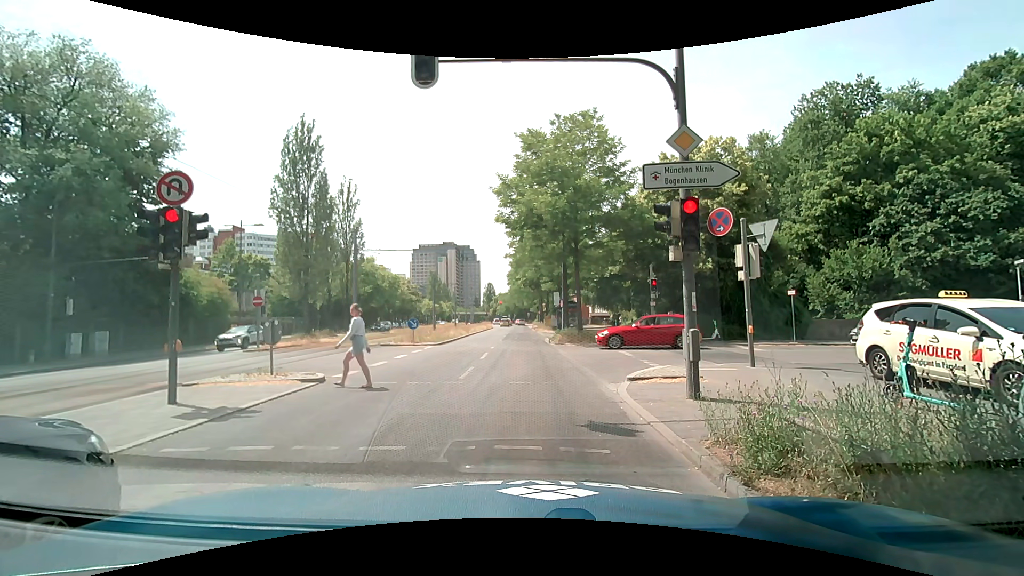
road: secondary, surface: asphalt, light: Day
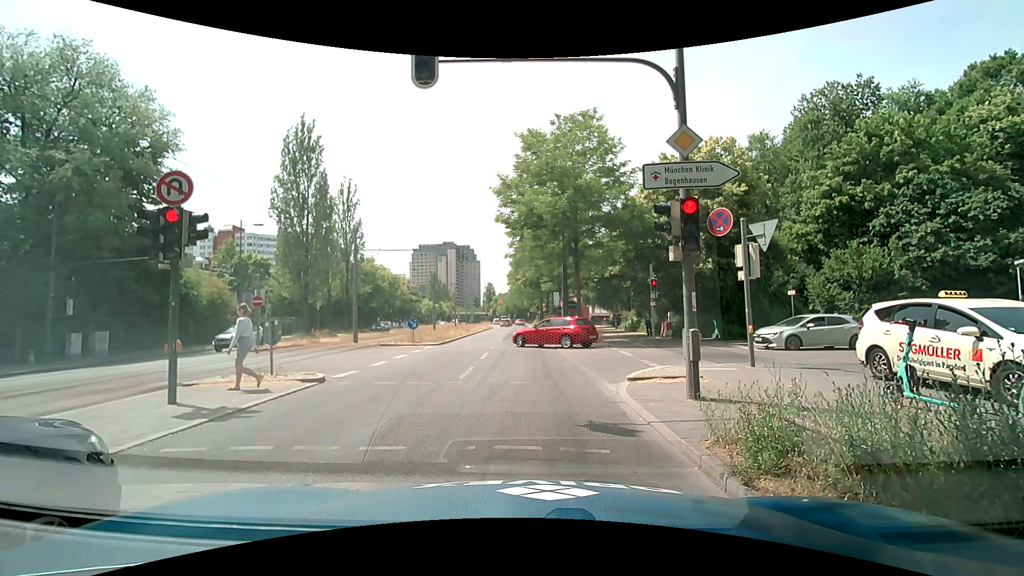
(0.0, 0.0) m; 0°
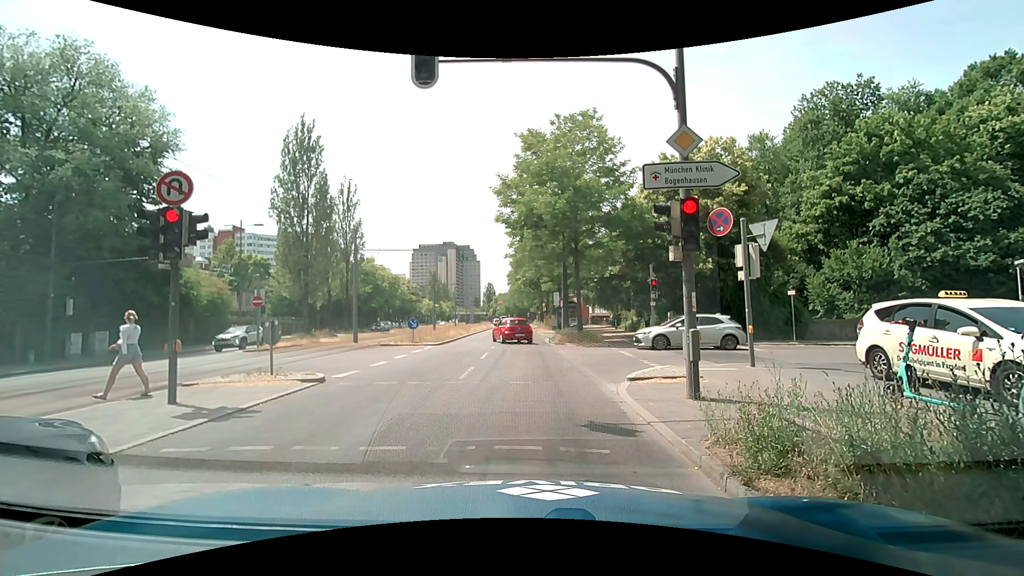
(0.0, 0.0) m; 0°
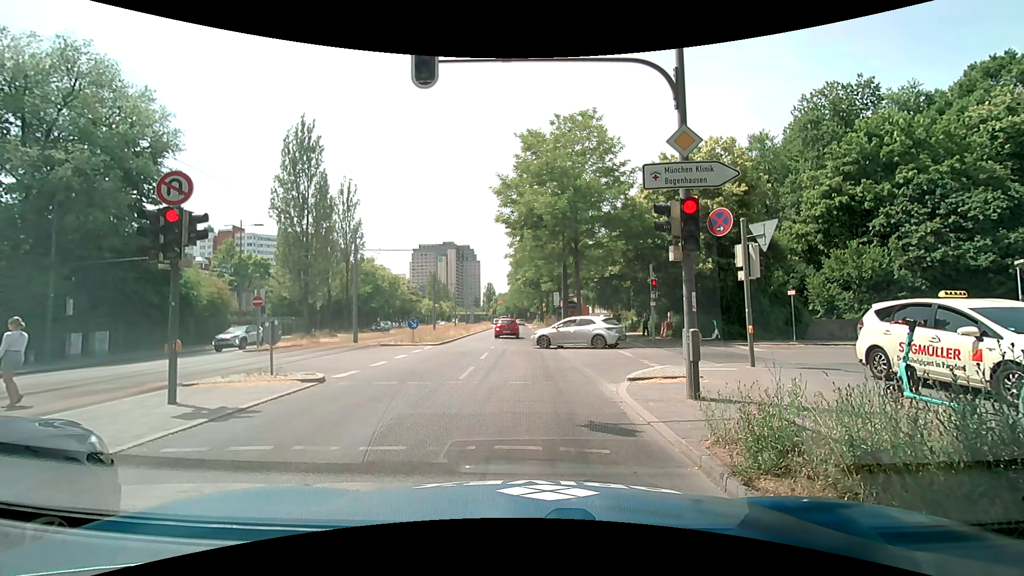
(0.0, 0.0) m; 0°
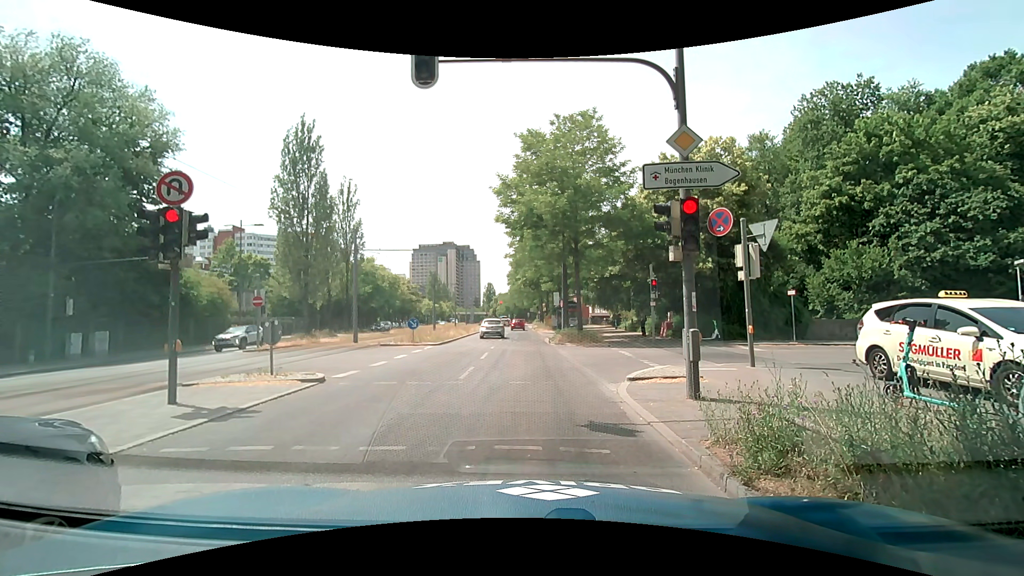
(0.0, 0.0) m; 0°
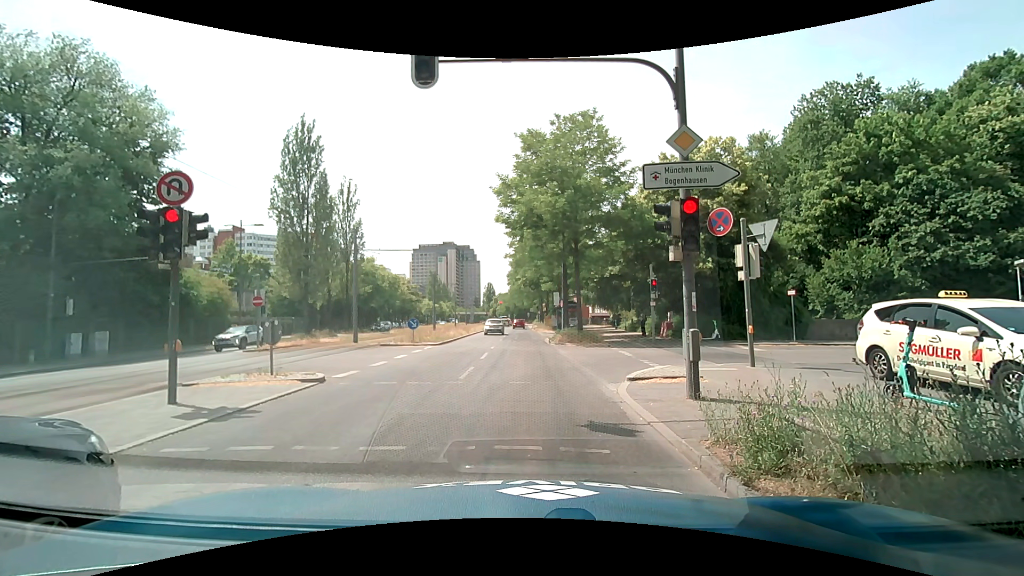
(0.0, 0.0) m; 0°
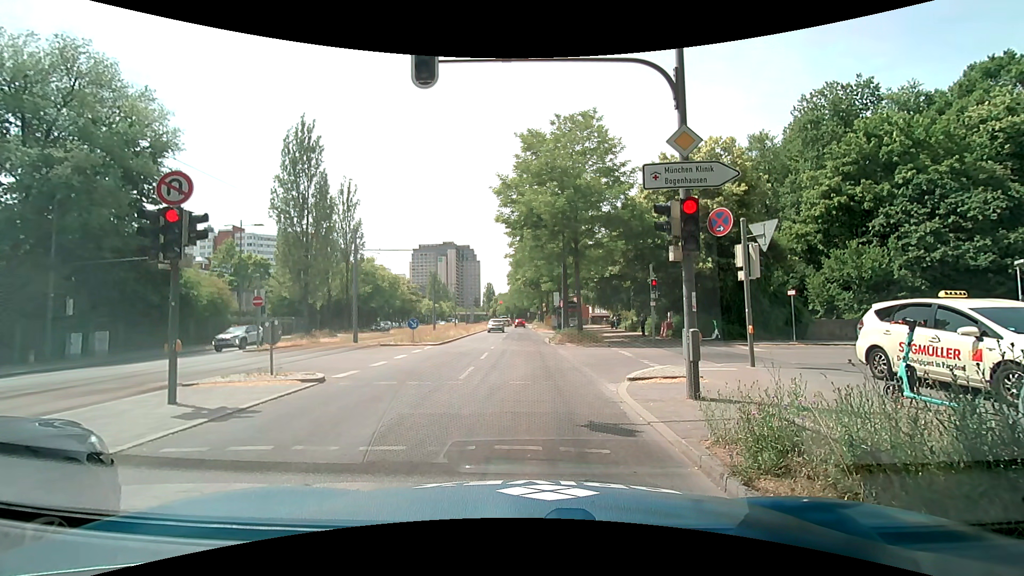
(0.0, 0.0) m; 0°
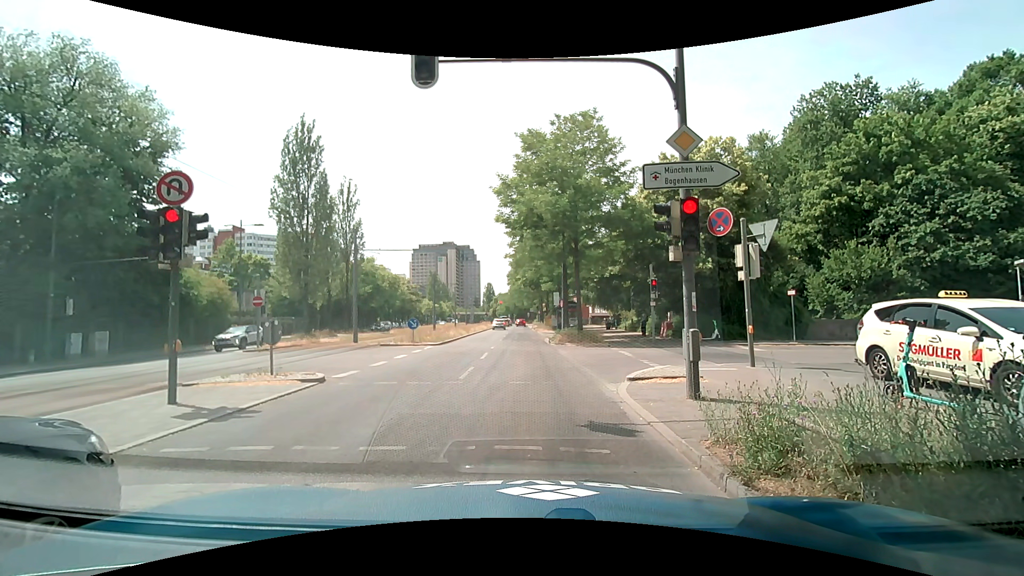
(0.0, 0.0) m; 0°
